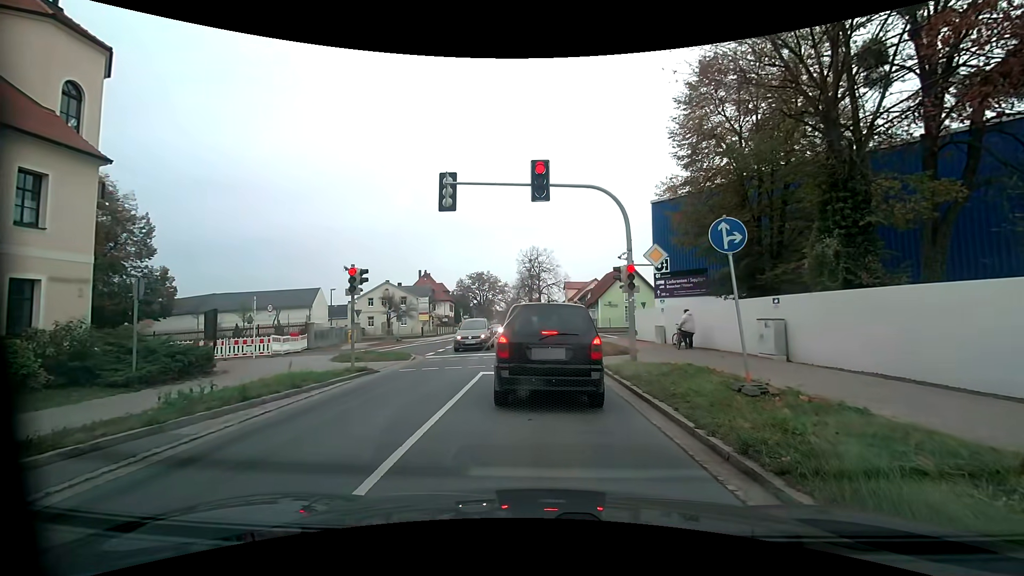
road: primary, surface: asphalt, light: Day
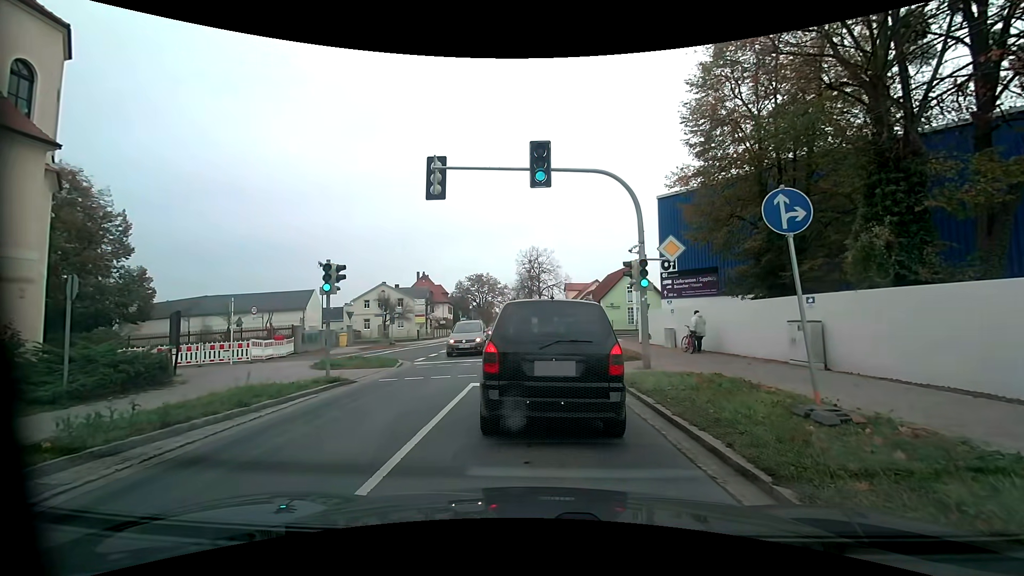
(0.0, +1.9) m; 0°
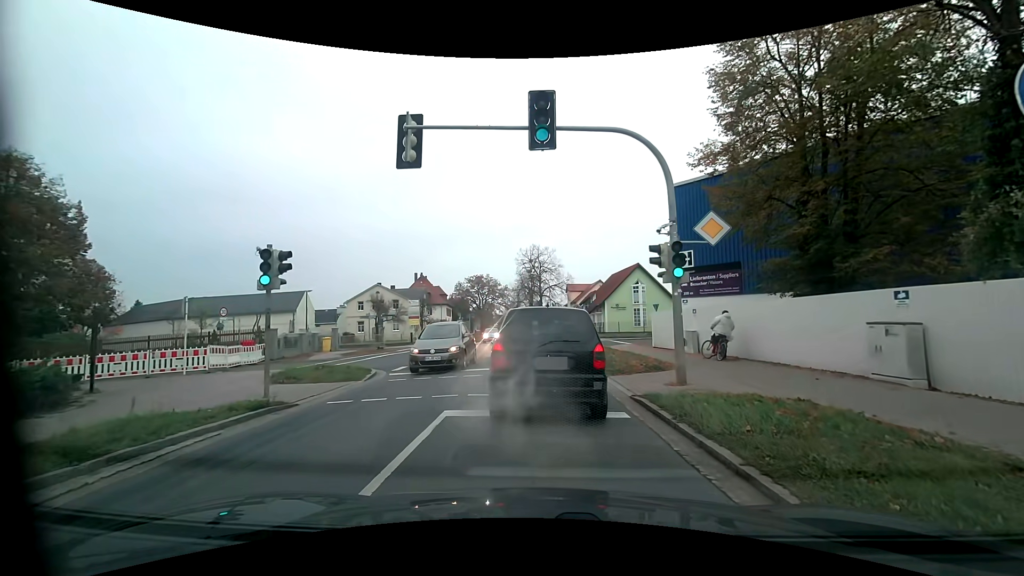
(0.0, +3.6) m; -2°
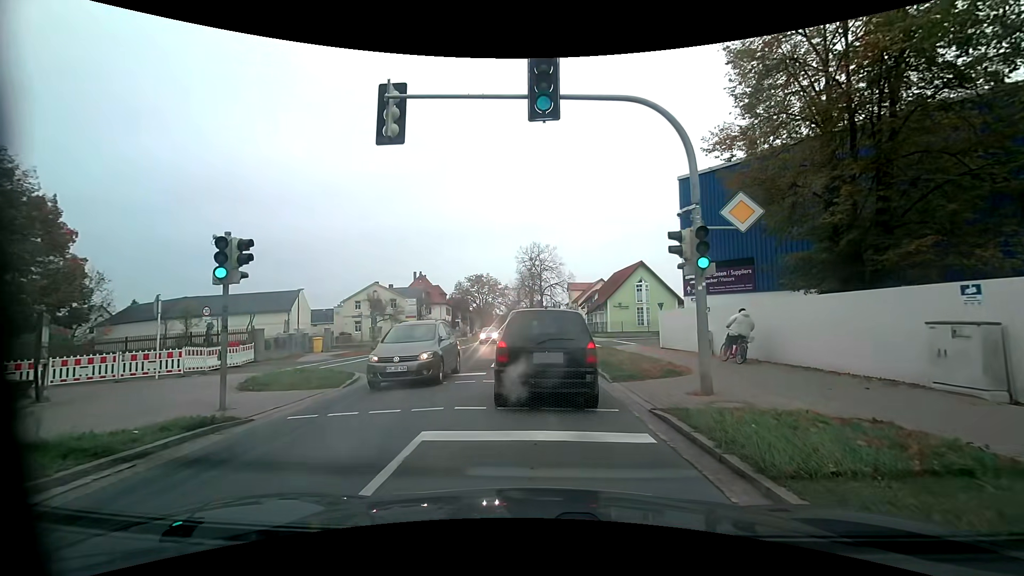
(0.0, +1.7) m; +1°
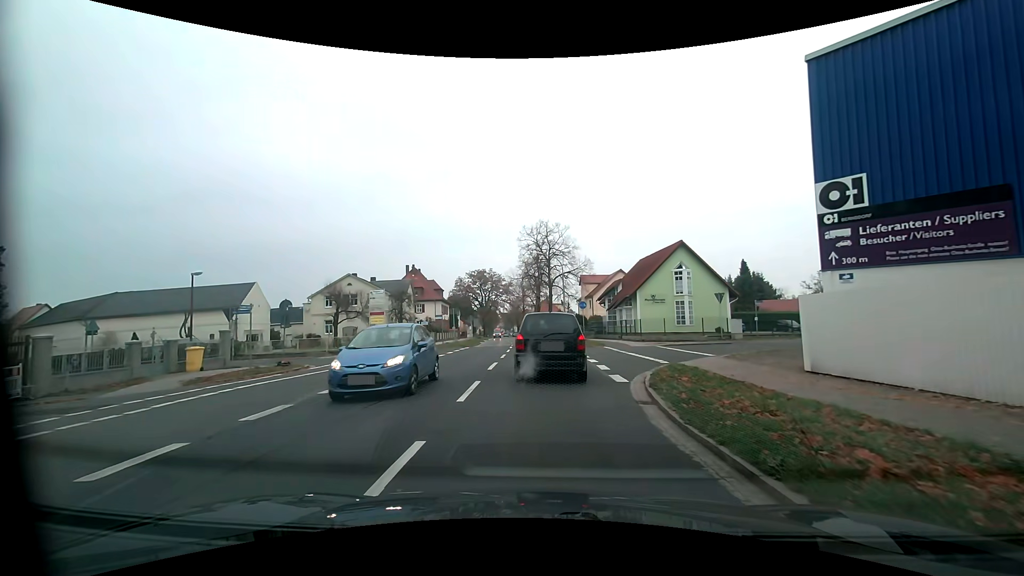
(-0.3, +14.2) m; -1°
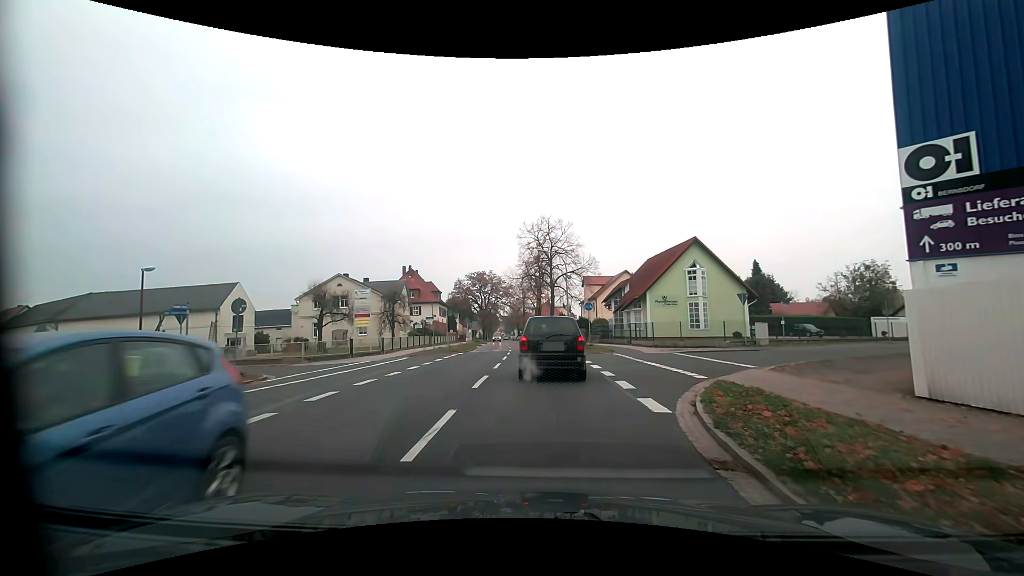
(-0.1, +3.8) m; -1°
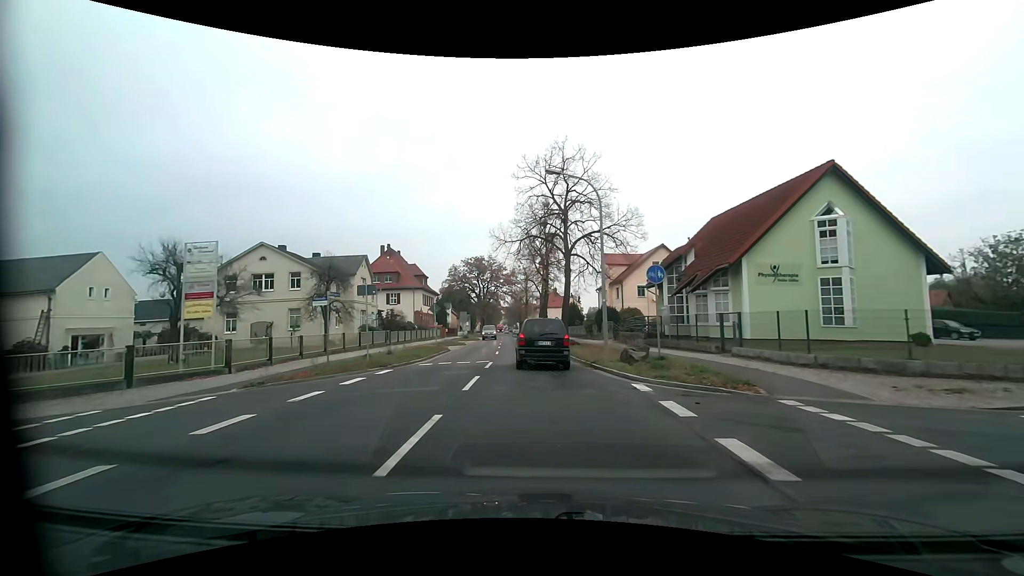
(0.0, +19.1) m; 0°
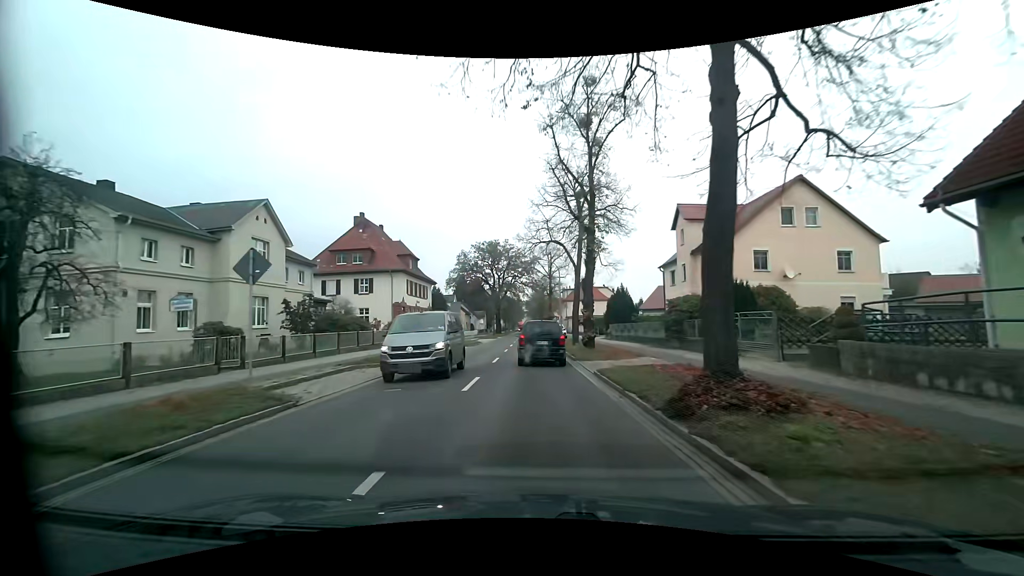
(-0.5, +24.2) m; -3°
(0, +10) (0, +20) (-1, +30) (-1, +40) (-1, +50) (-1, +60) (-2, +70) (-2, +80) (-2, +90) (-2, +100) m
